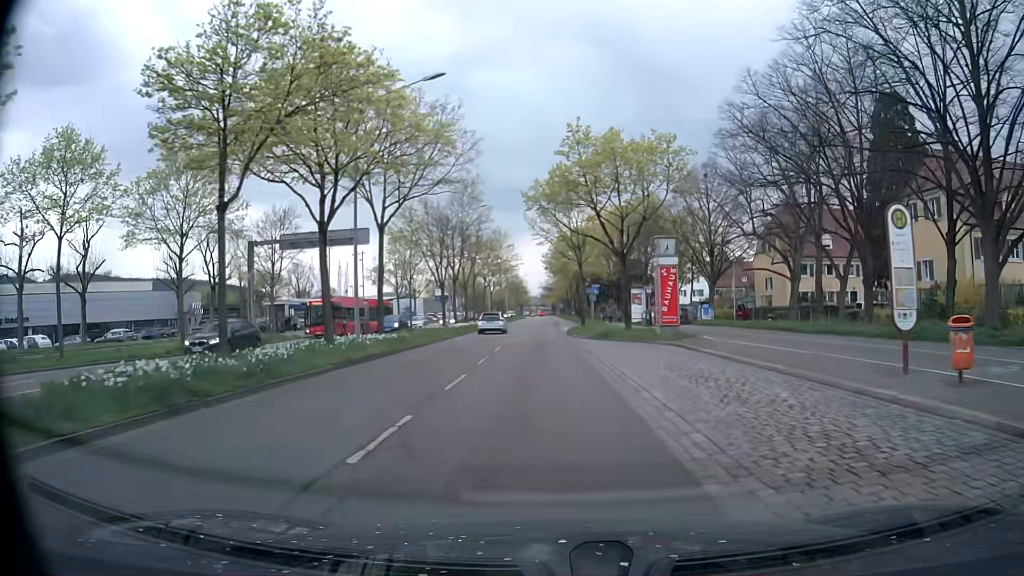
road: primary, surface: asphalt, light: Day
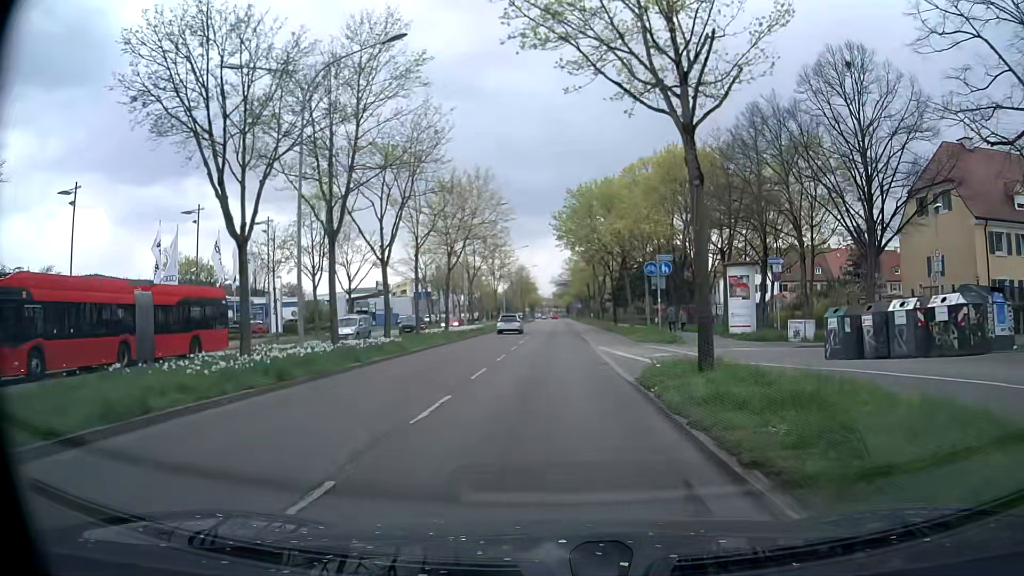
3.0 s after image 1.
(-0.5, +33.5) m; -2°
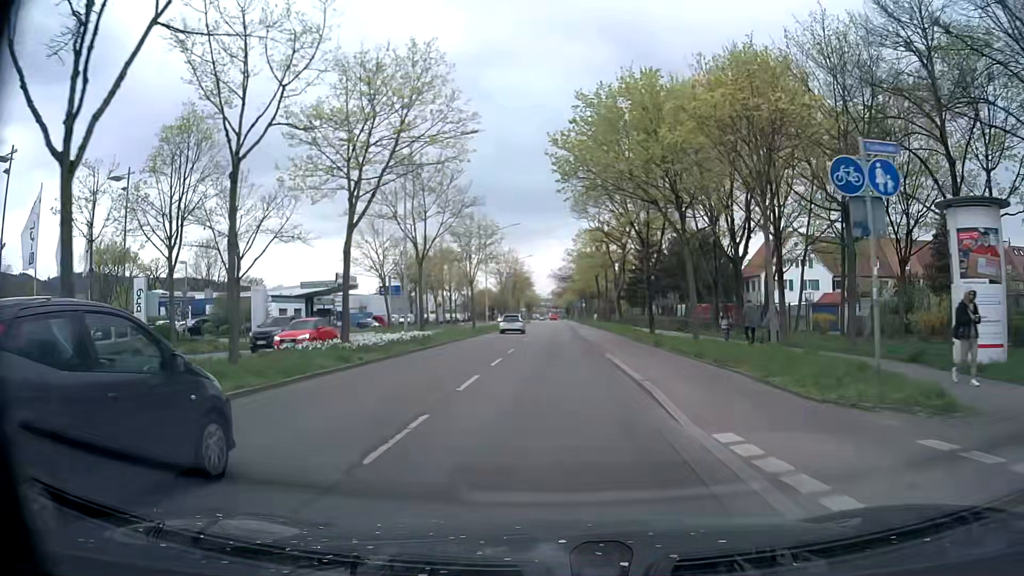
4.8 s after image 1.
(+0.1, +20.5) m; 0°
(0, +10) (0, +20) (0, +30) (0, +40) (+1, +50) (+1, +60) (+1, +70) (+1, +80) (+1, +90) (+1, +100) m
